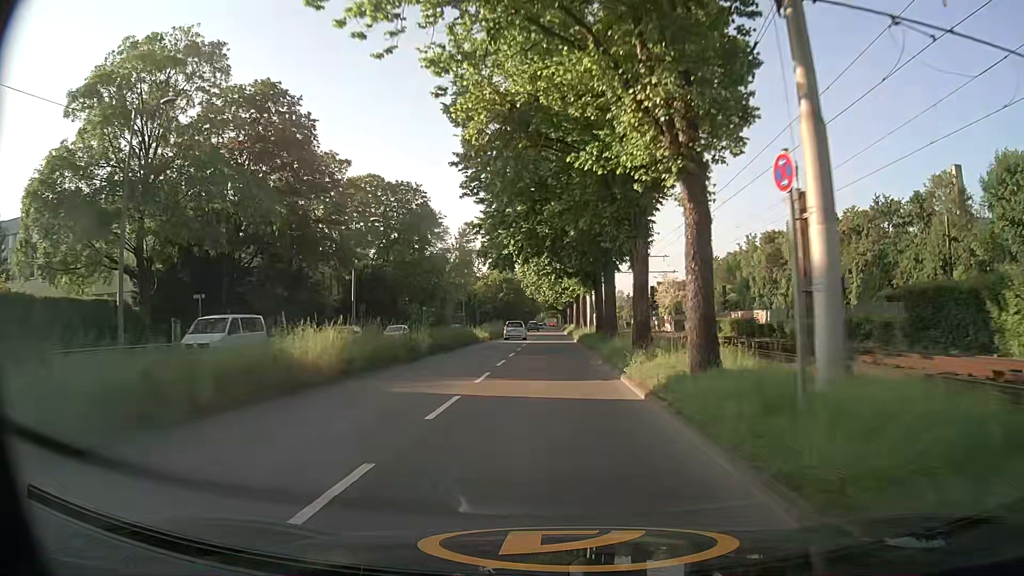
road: secondary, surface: asphalt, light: Day
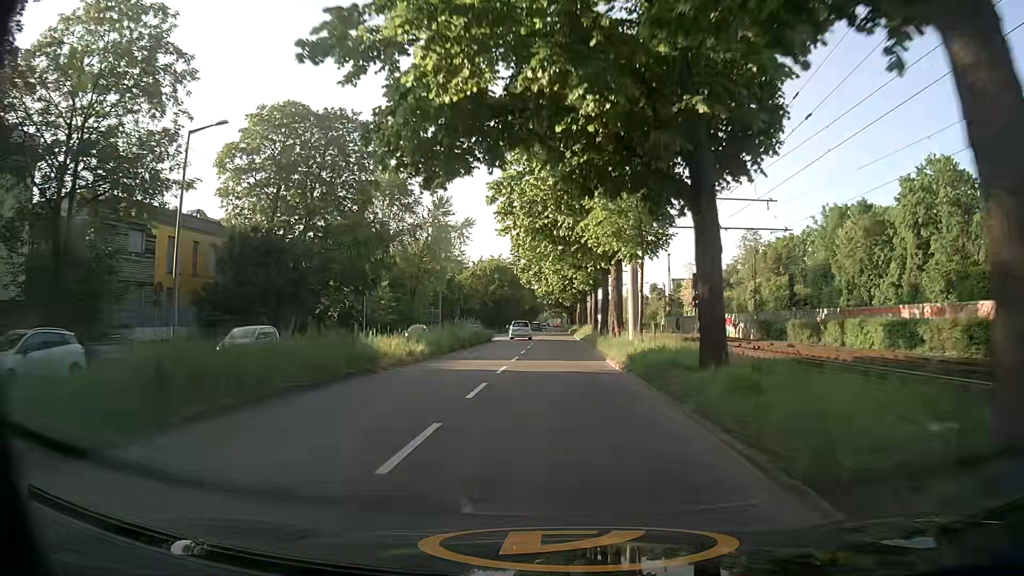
(-0.1, +27.4) m; 0°
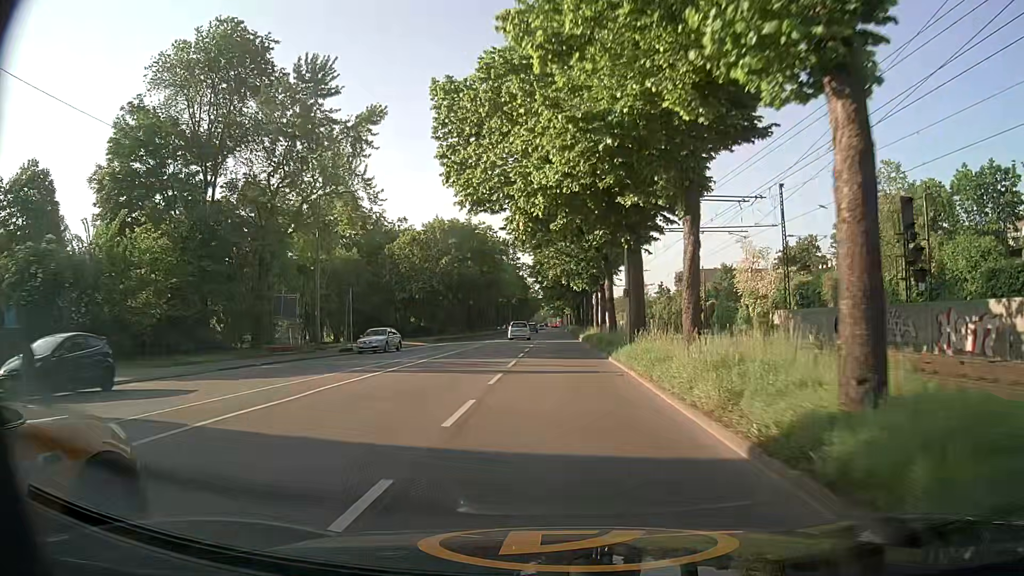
(+0.1, +45.1) m; 0°
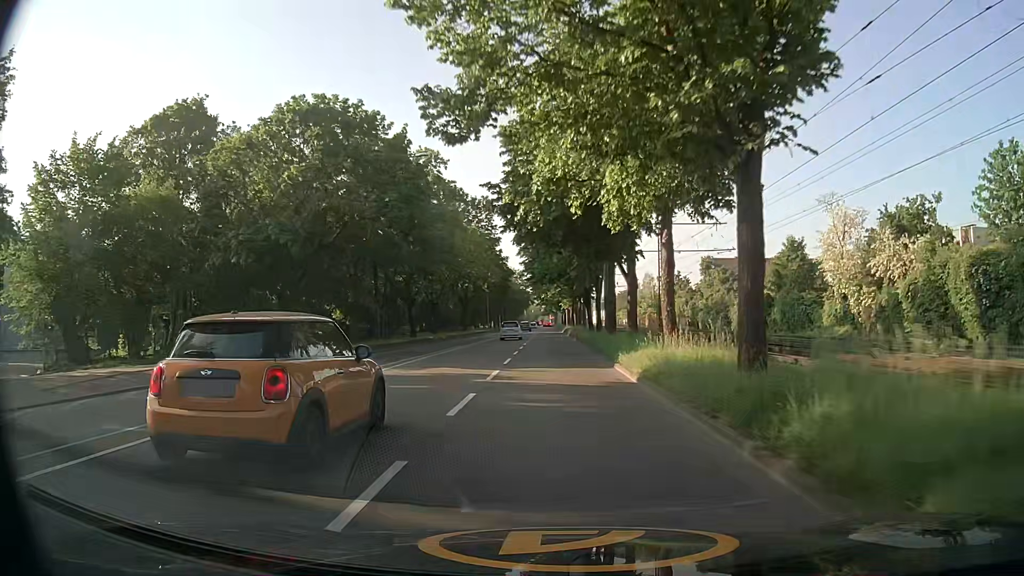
(0.0, +35.5) m; 0°
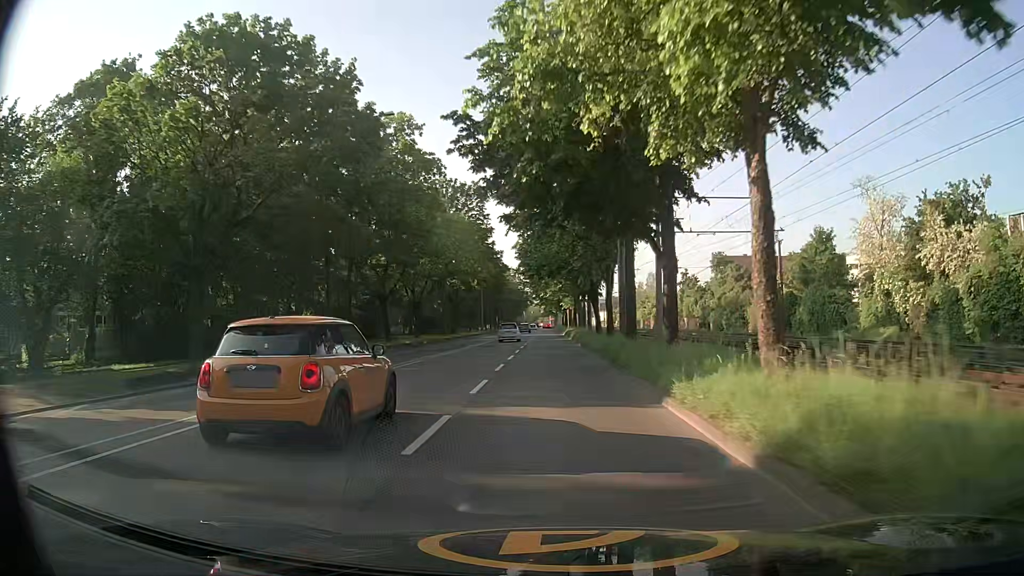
(0.0, +8.8) m; 0°
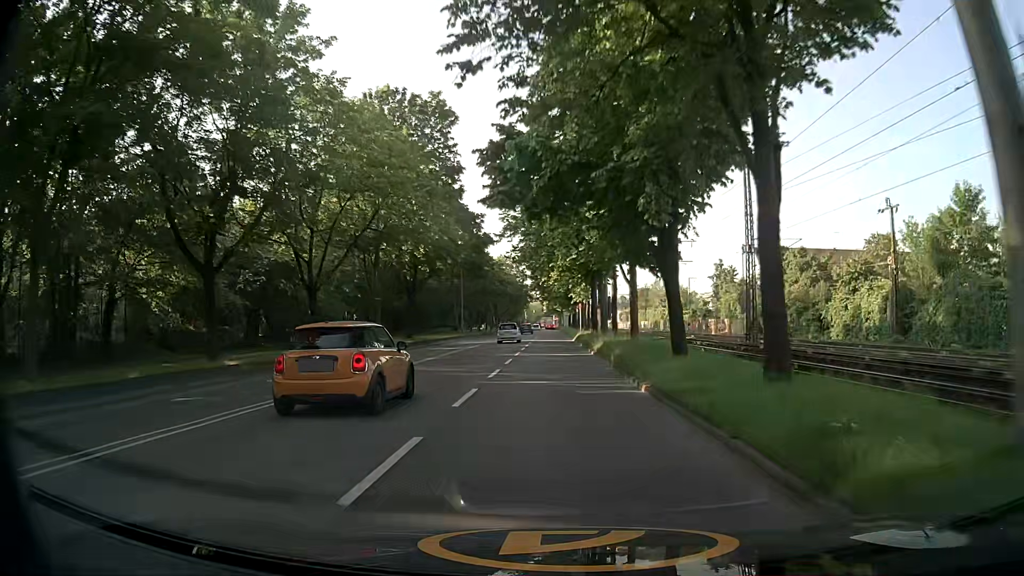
(-0.1, +26.6) m; -1°
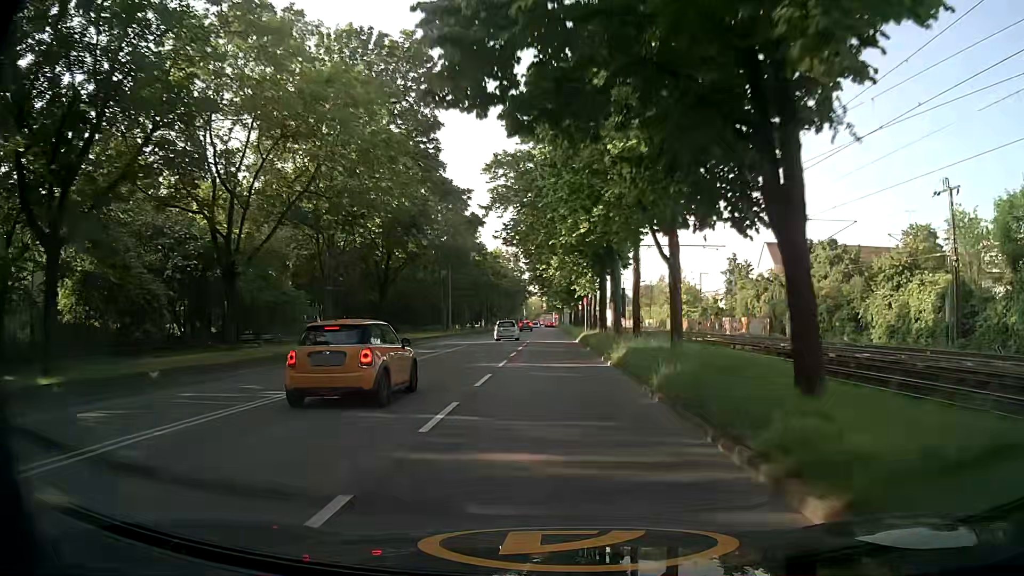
(+0.1, +8.9) m; +1°
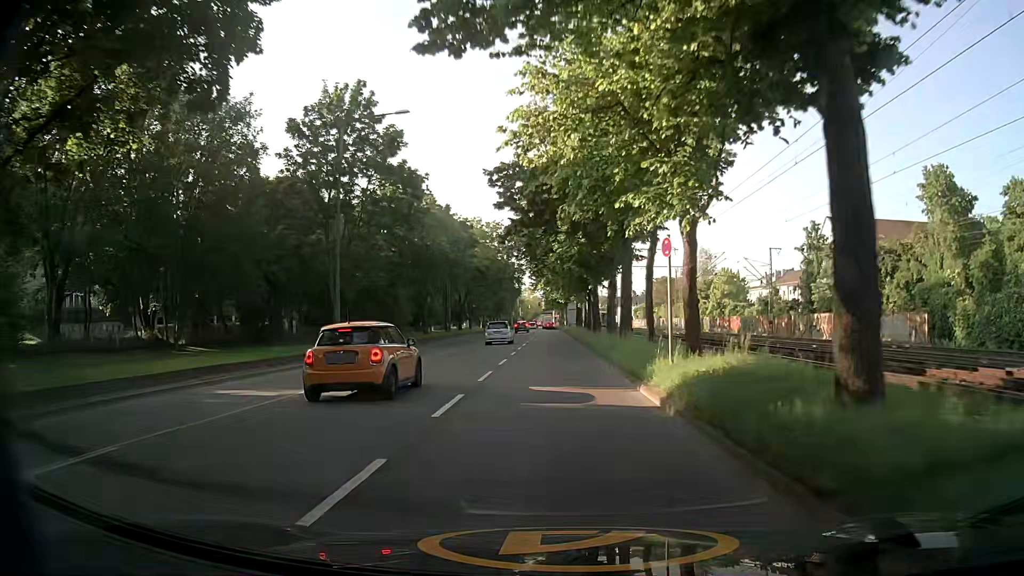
(-0.1, +35.1) m; -1°
(0, +10) (0, +20) (0, +30) (+1, +40) (+1, +50) (+1, +60) (+1, +70) (+1, +80) (+1, +90) (+1, +100) m
